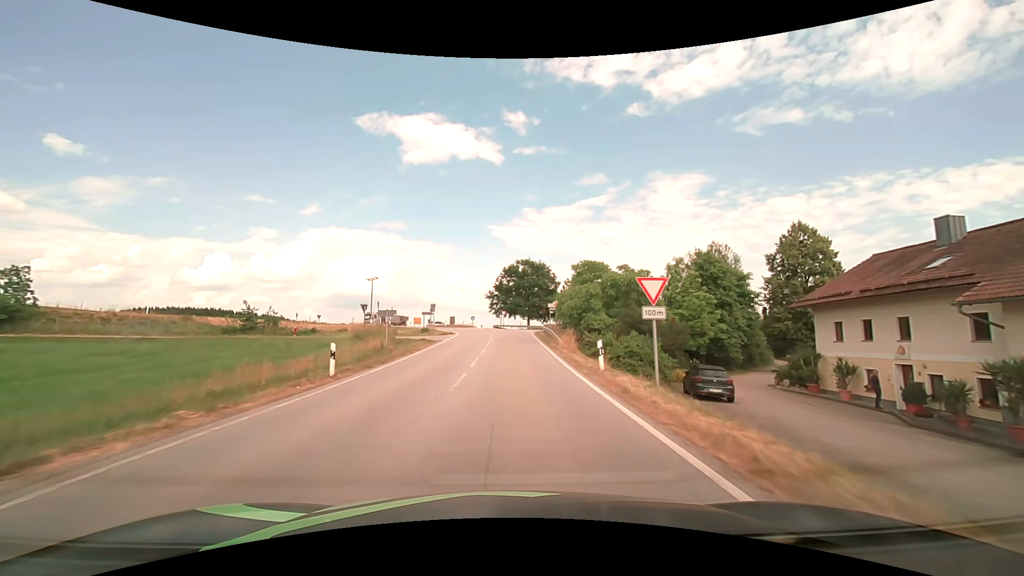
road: secondary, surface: asphalt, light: Day
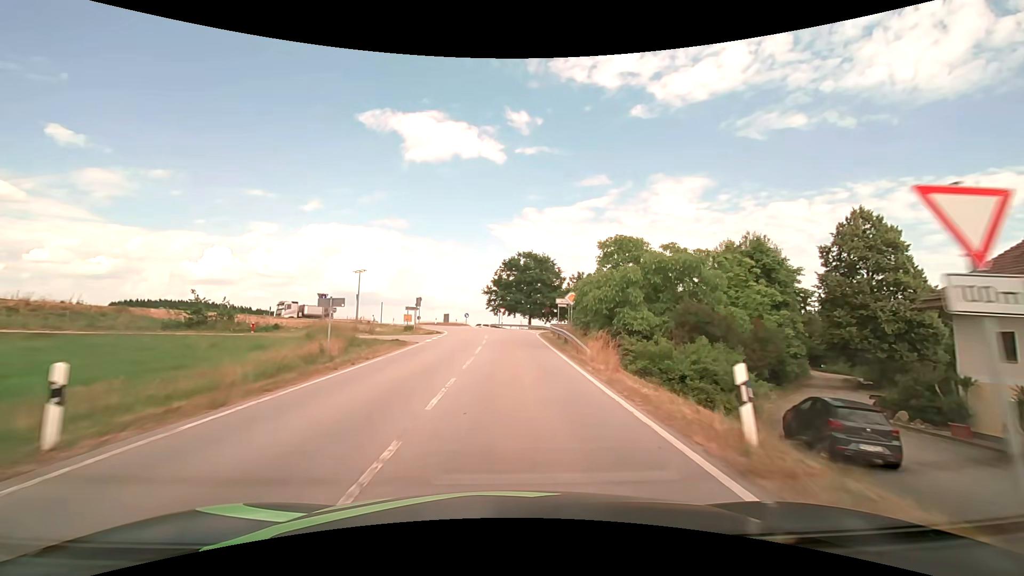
(0.0, +9.0) m; 0°
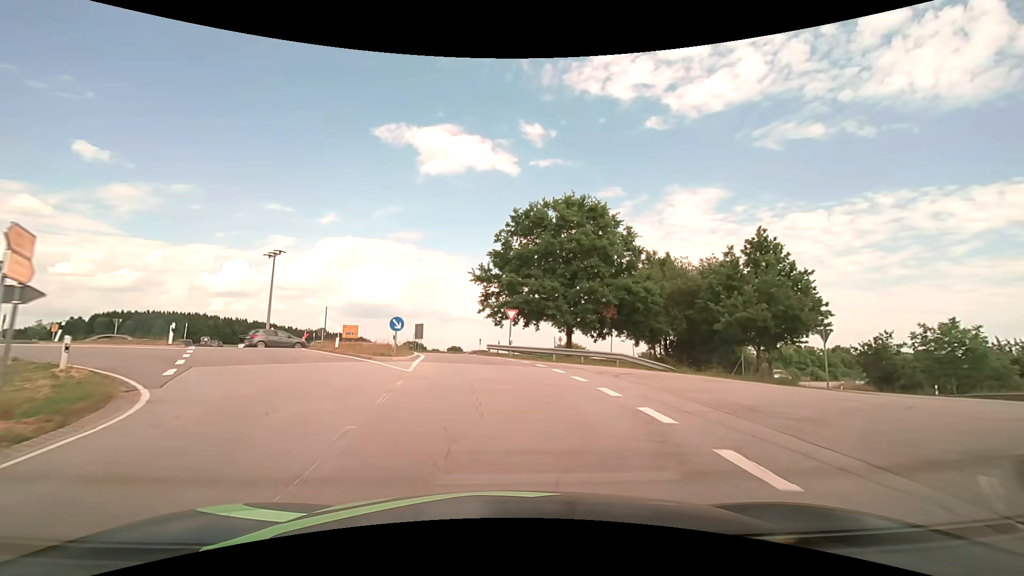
(+0.1, +41.0) m; -1°
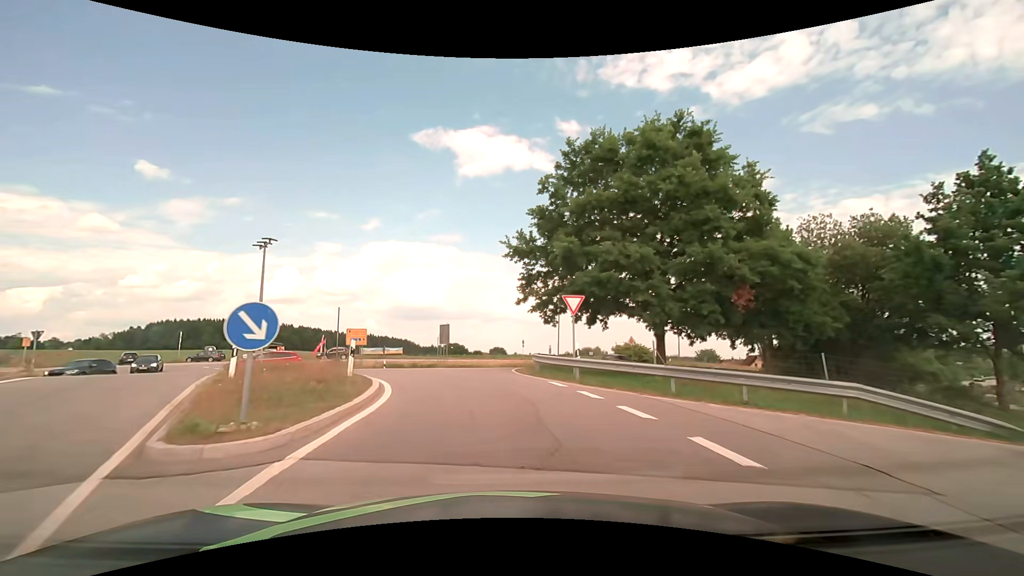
(-0.5, +13.3) m; -5°
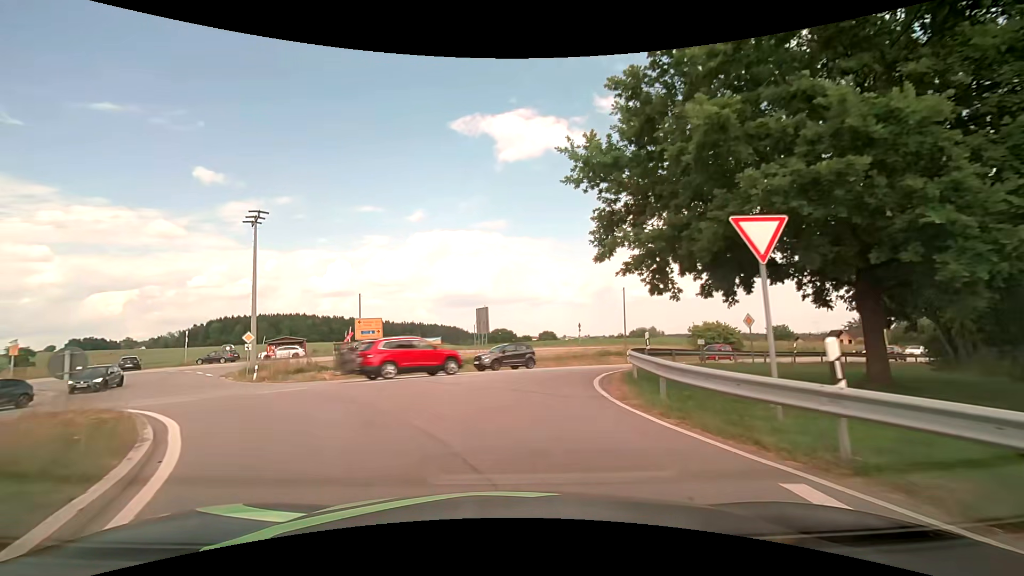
(-0.4, +10.9) m; -6°
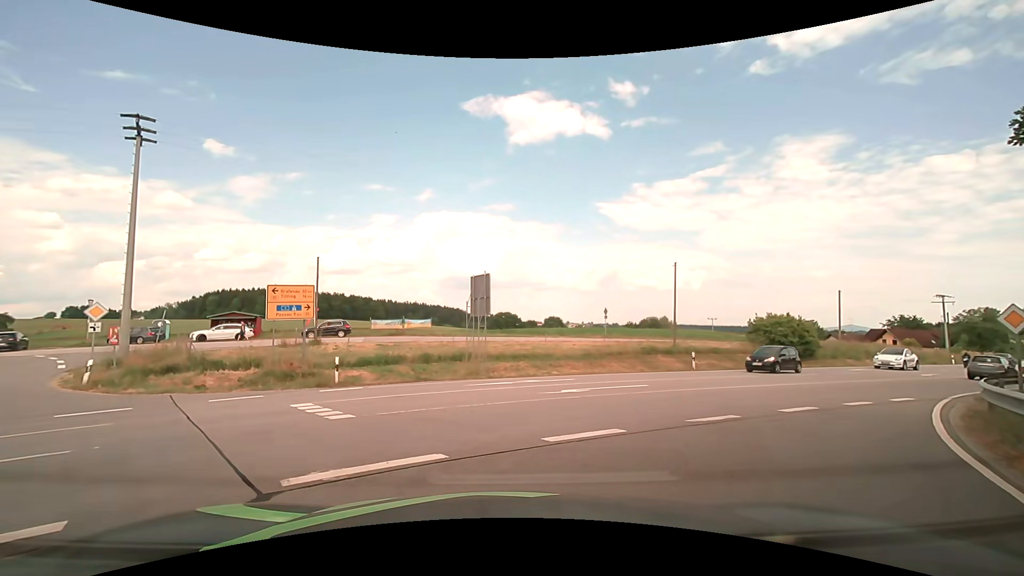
(-0.4, +12.8) m; -1°
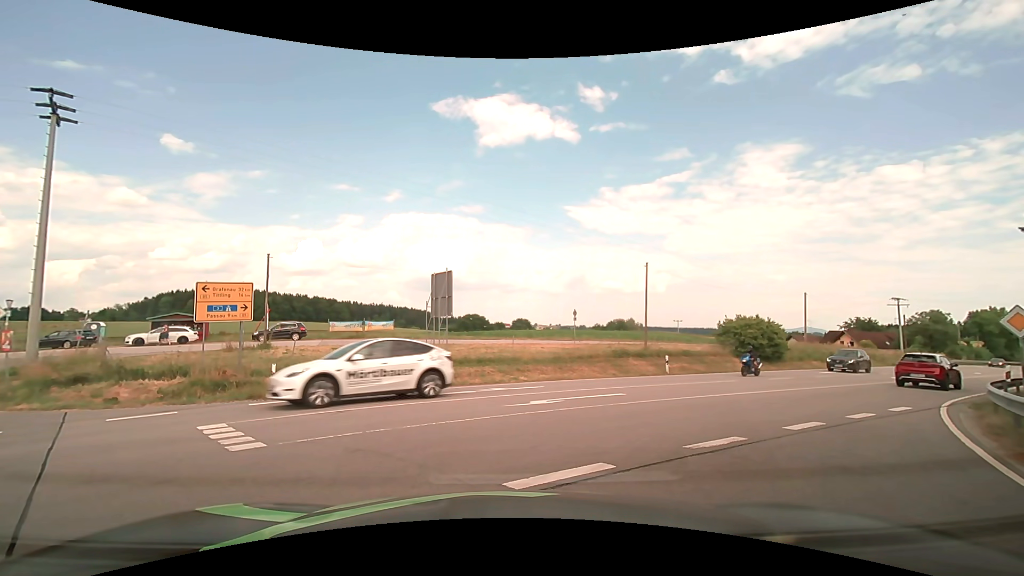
(0.0, +1.6) m; +2°
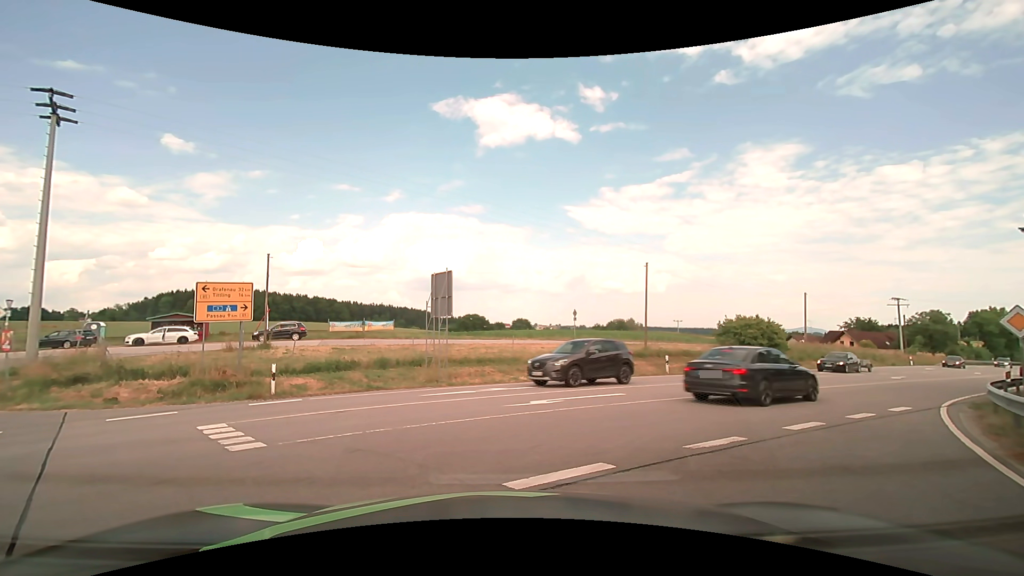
(0.0, 0.0) m; 0°
(+3, +9) (+10, +17) (+17, +23) (+25, +29) (+33, +36) (+41, +42) (+49, +48) (+57, +54) (+65, +60) (+72, +66) m
